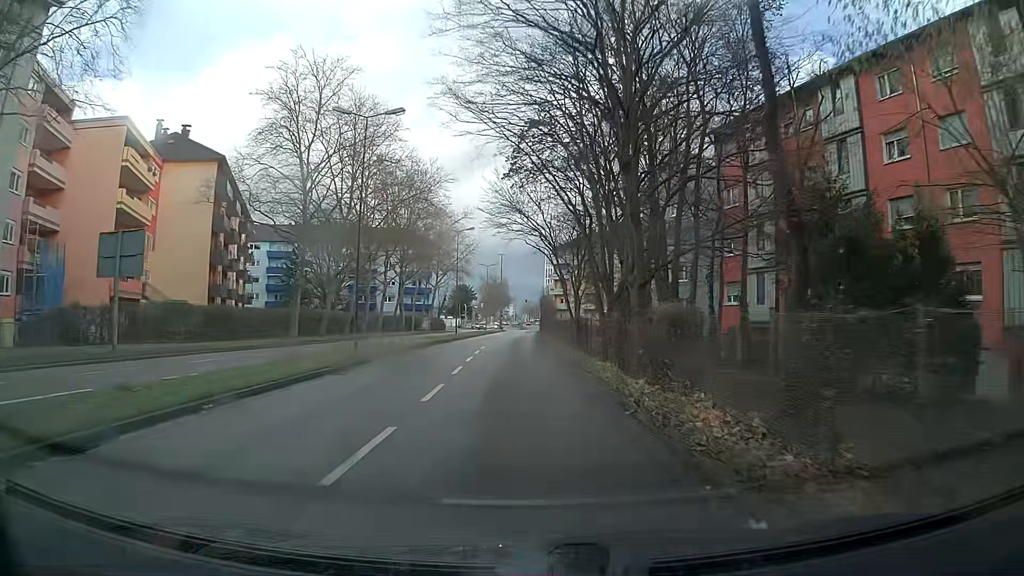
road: secondary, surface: asphalt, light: Day
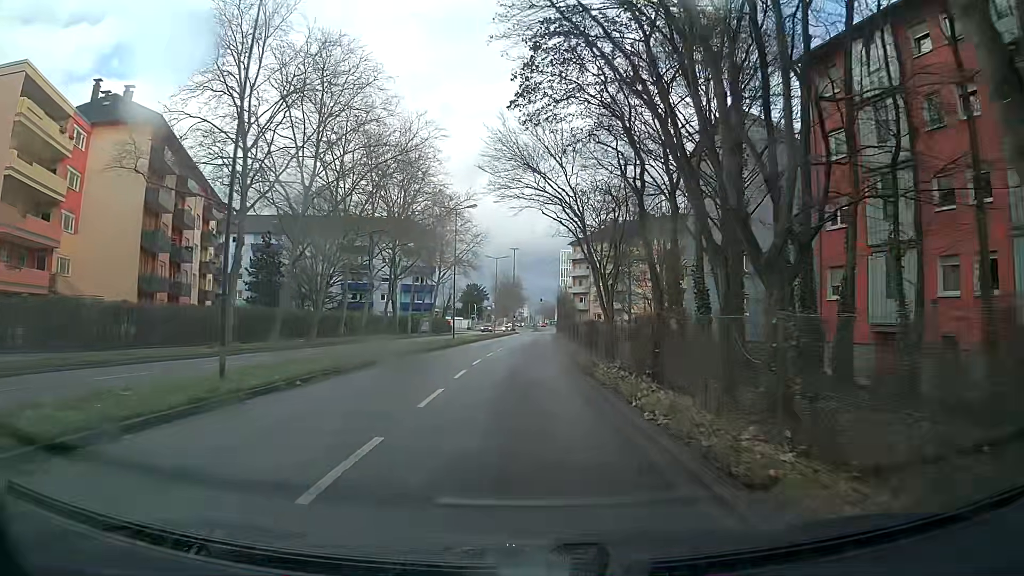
(-0.1, +12.7) m; -1°
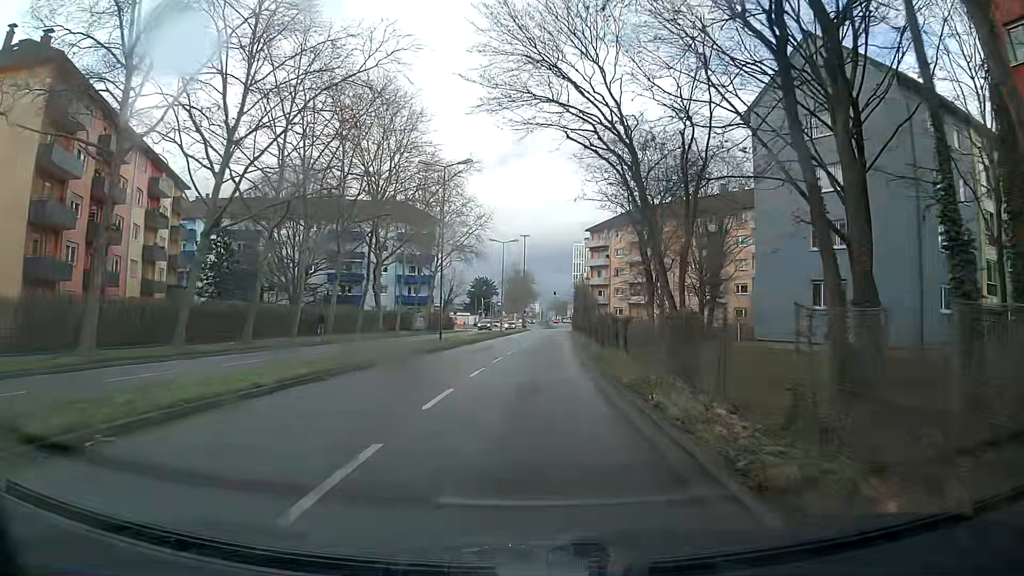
(0.0, +12.7) m; 0°
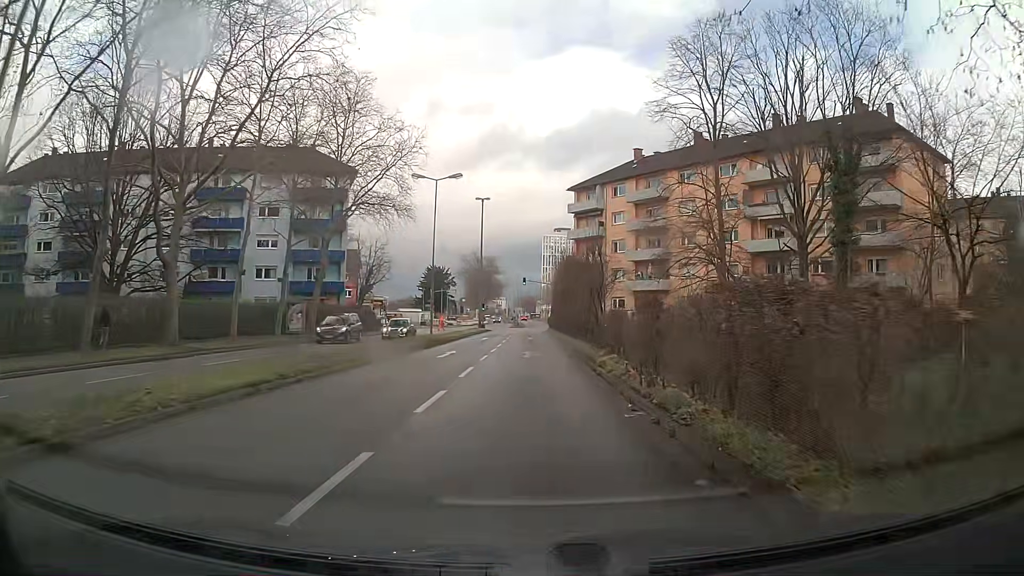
(+0.6, +30.3) m; +2°
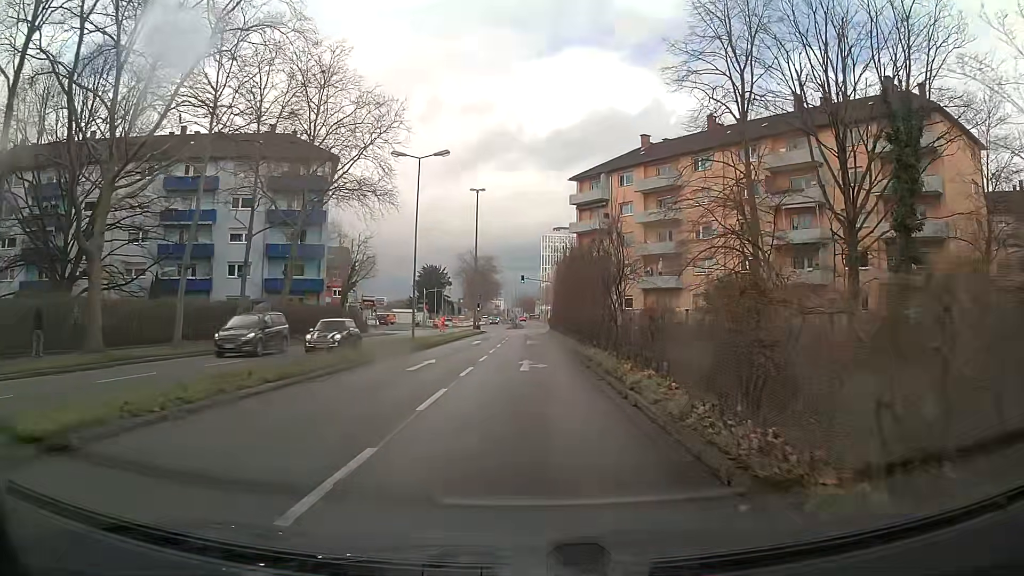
(0.0, +5.7) m; 0°
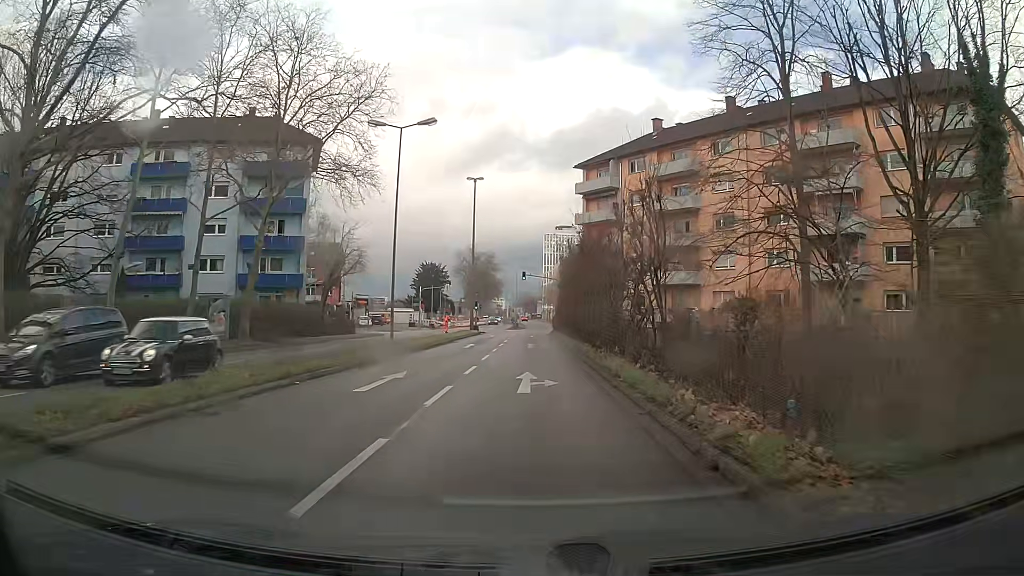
(0.0, +5.5) m; 0°
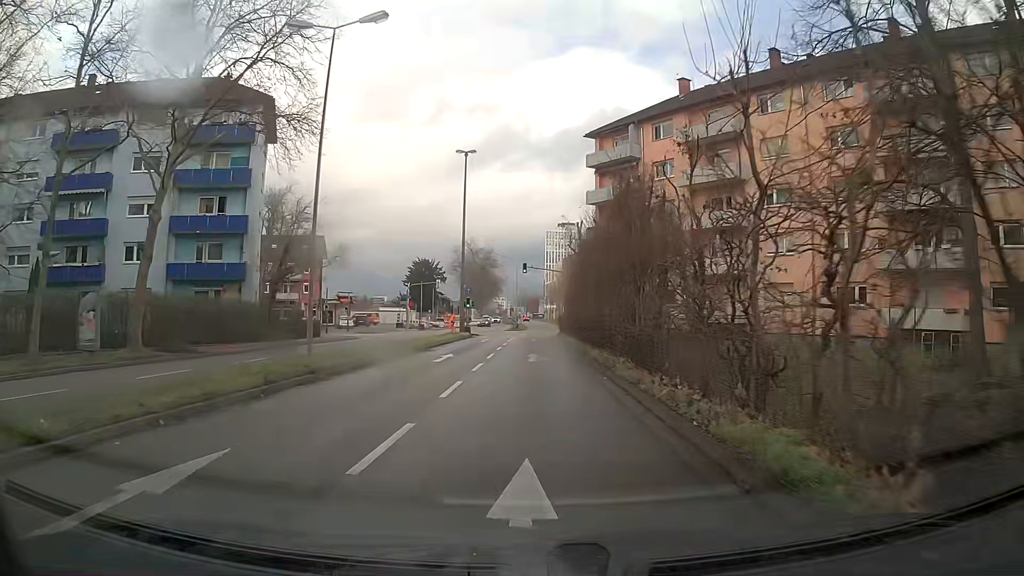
(0.0, +10.6) m; 0°
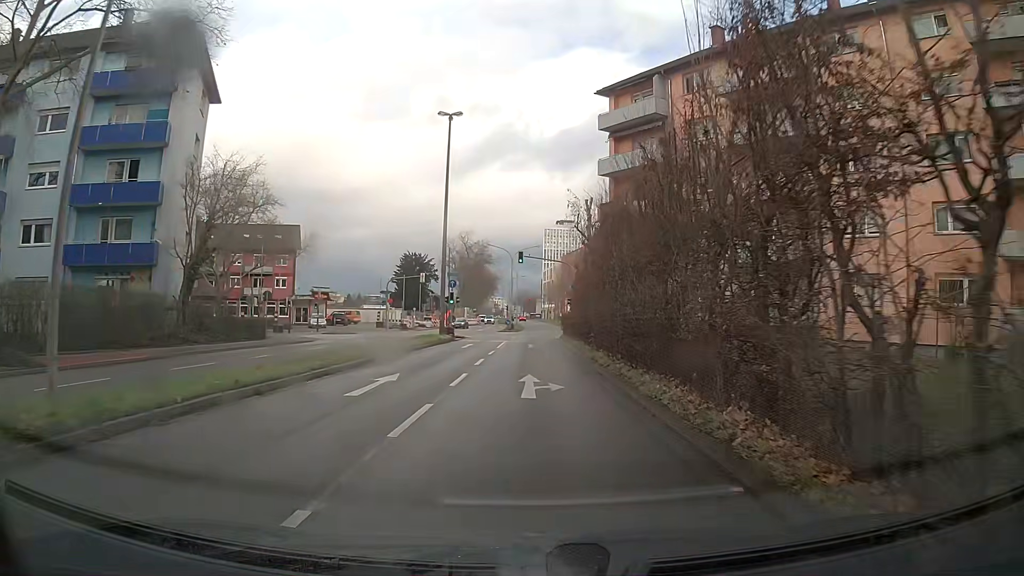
(0.0, +10.1) m; 0°
(0, +10) (0, +20) (0, +30) (0, +40) (+1, +50) (+2, +60) (+3, +70) (+3, +80) (+3, +90) (+3, +100) m
